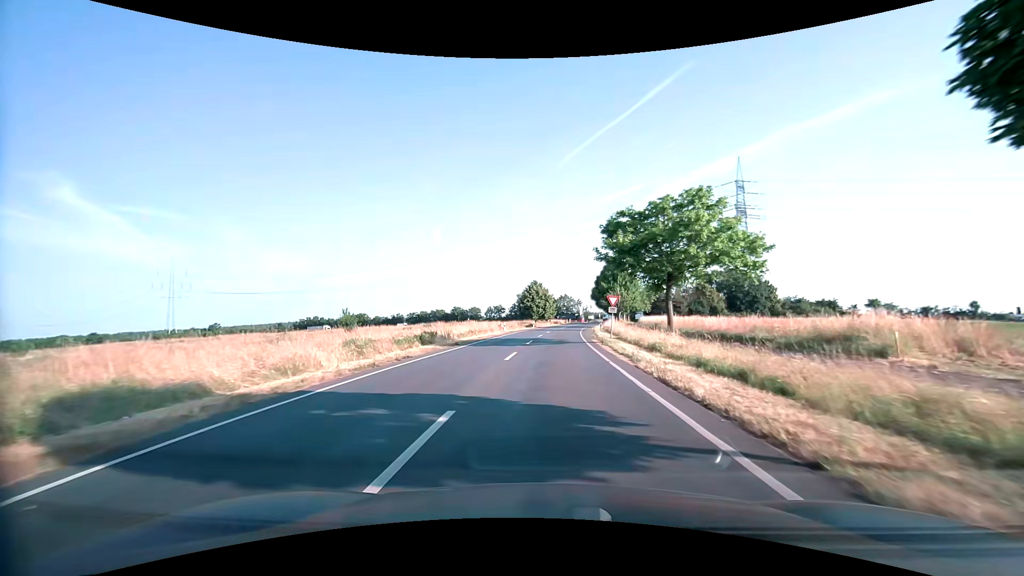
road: secondary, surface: asphalt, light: Day
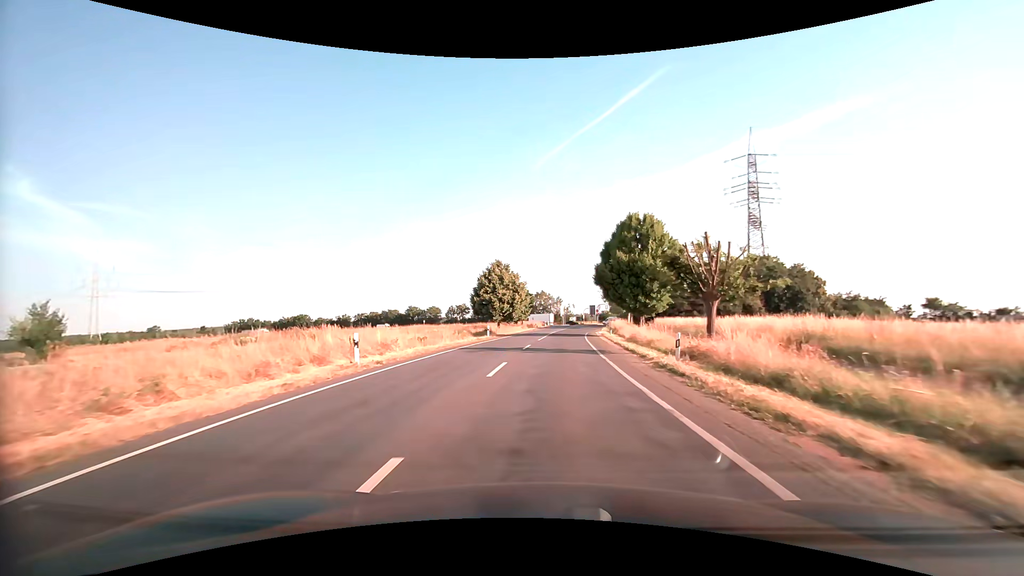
(+0.9, +38.0) m; +3°
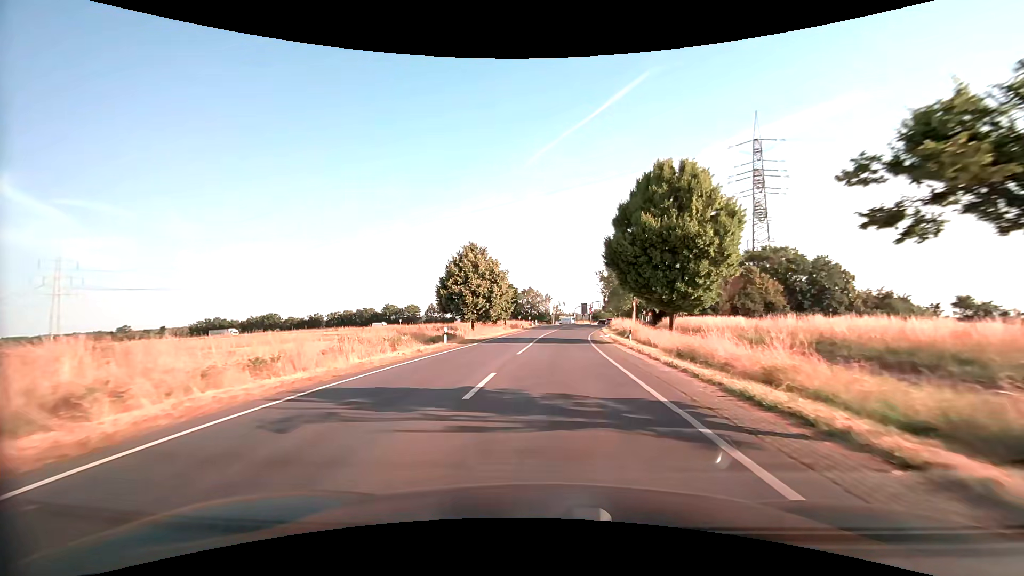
(+0.1, +14.7) m; +1°
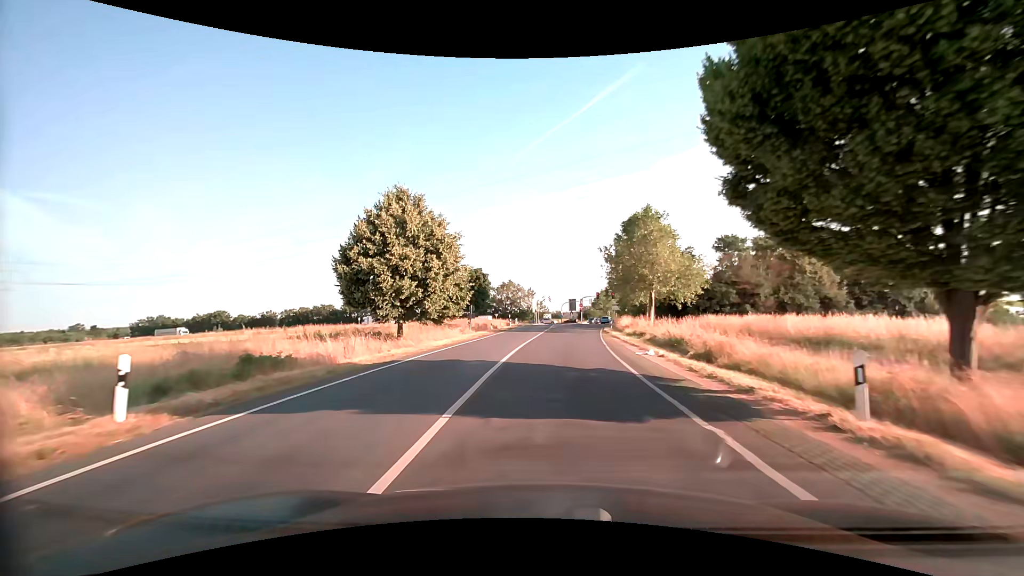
(+0.5, +21.4) m; +2°
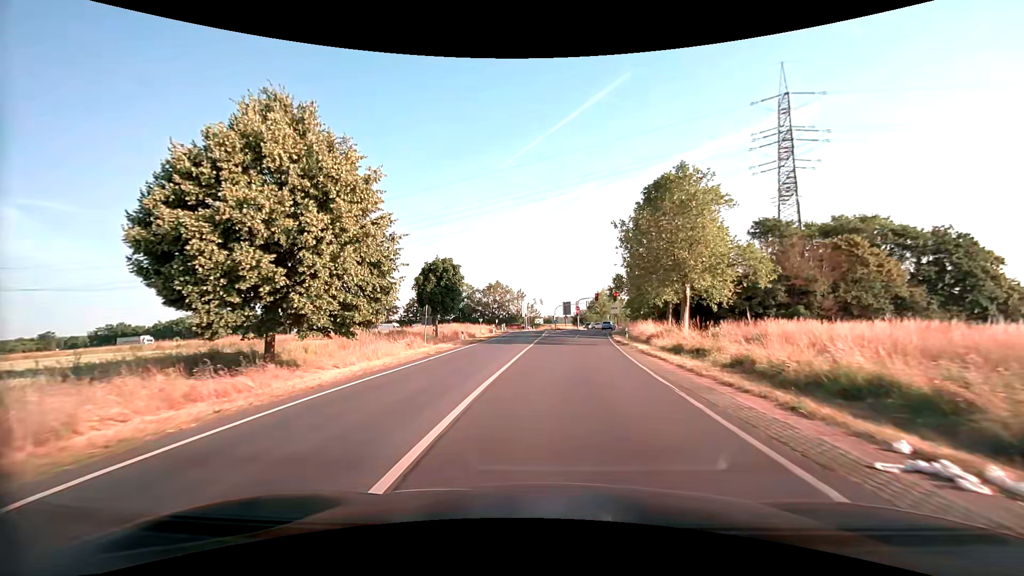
(+0.1, +13.9) m; +1°
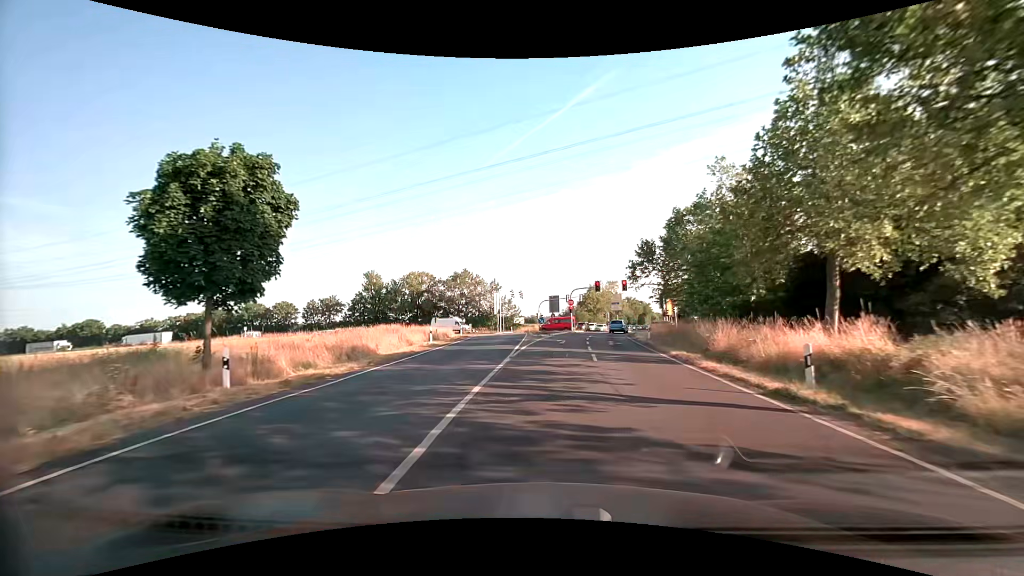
(+0.3, +27.0) m; +2°
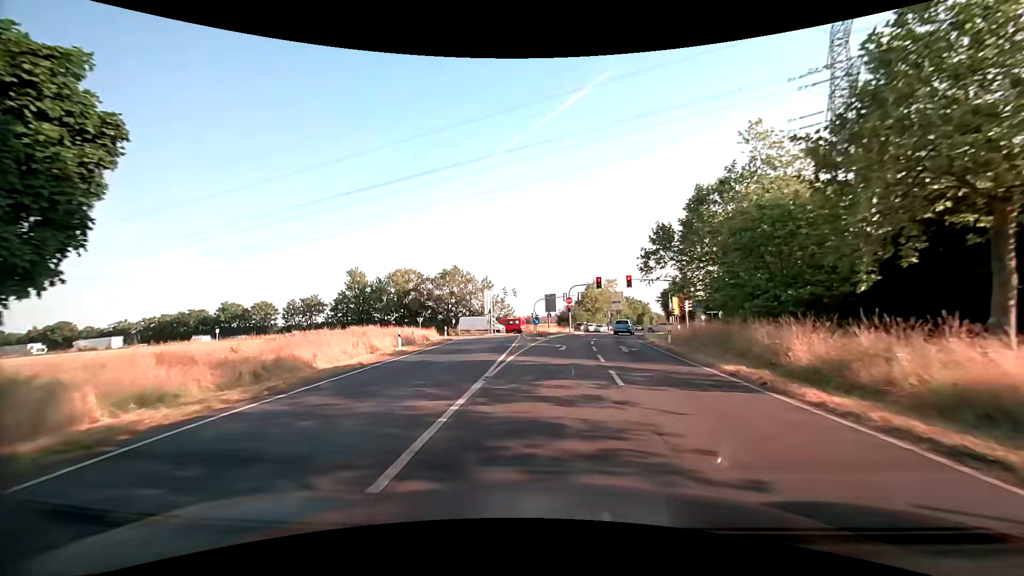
(0.0, +6.5) m; +1°
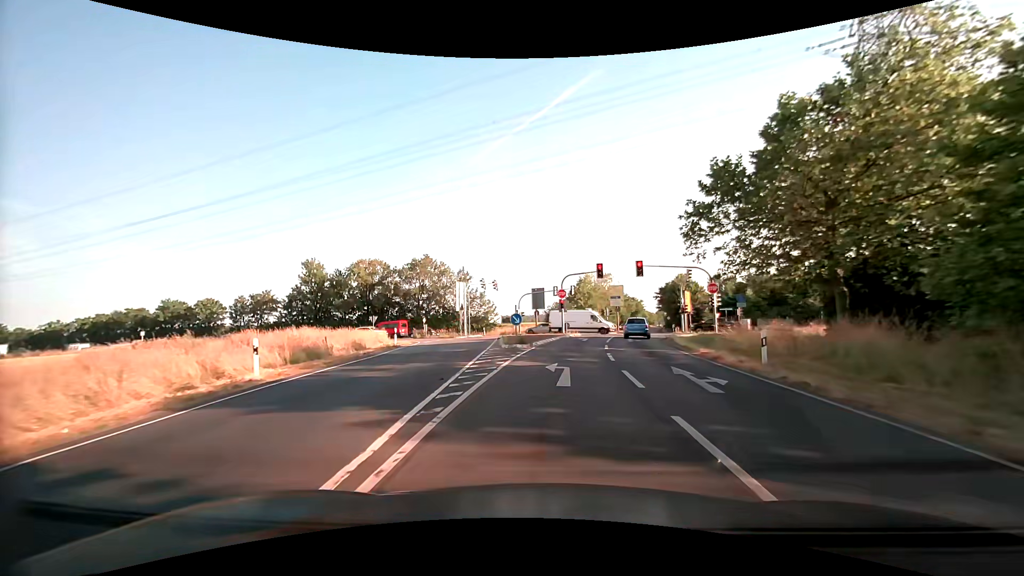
(+0.1, +12.8) m; +1°
